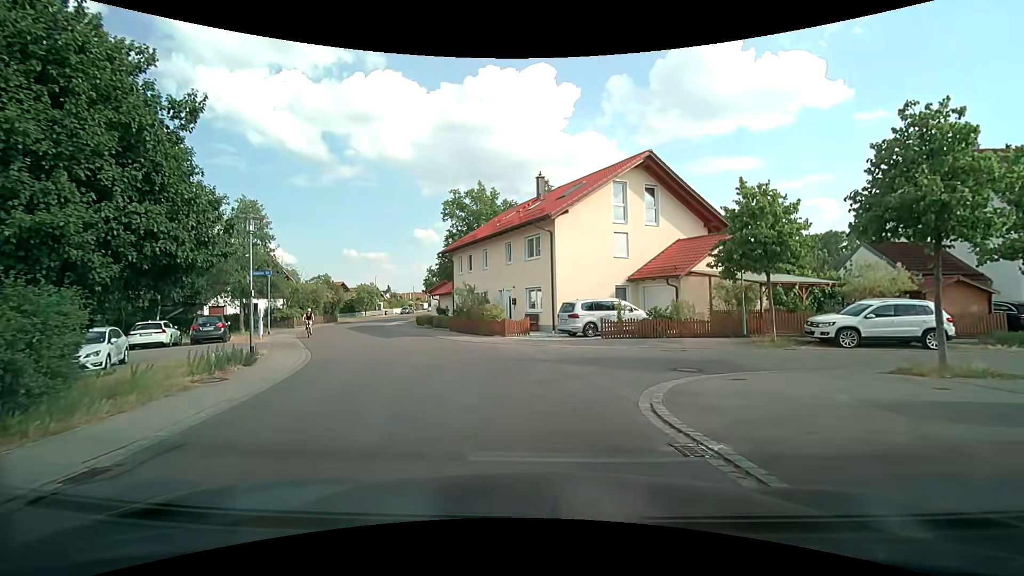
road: residential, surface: asphalt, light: Day
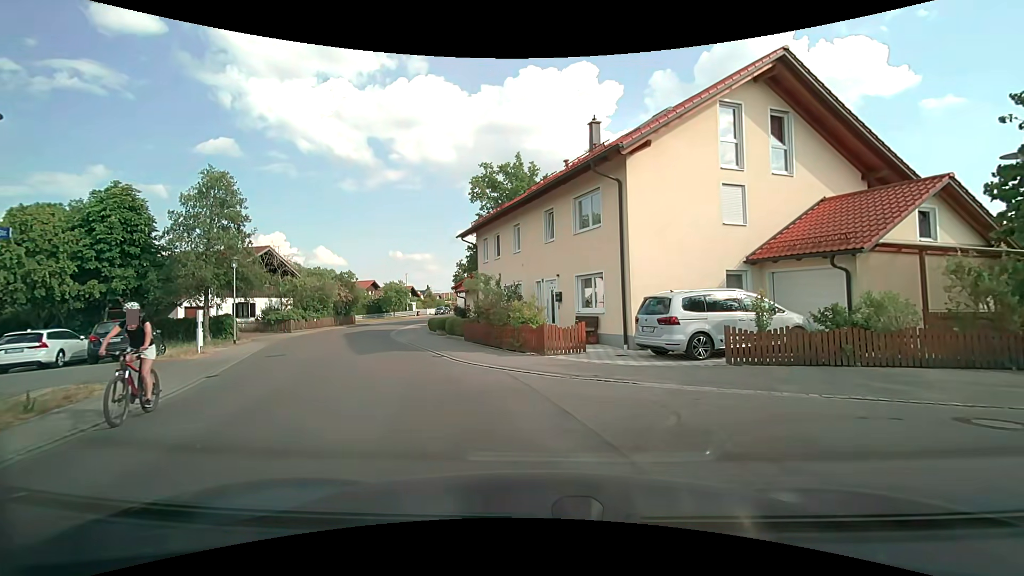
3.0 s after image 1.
(-0.3, +9.7) m; -5°
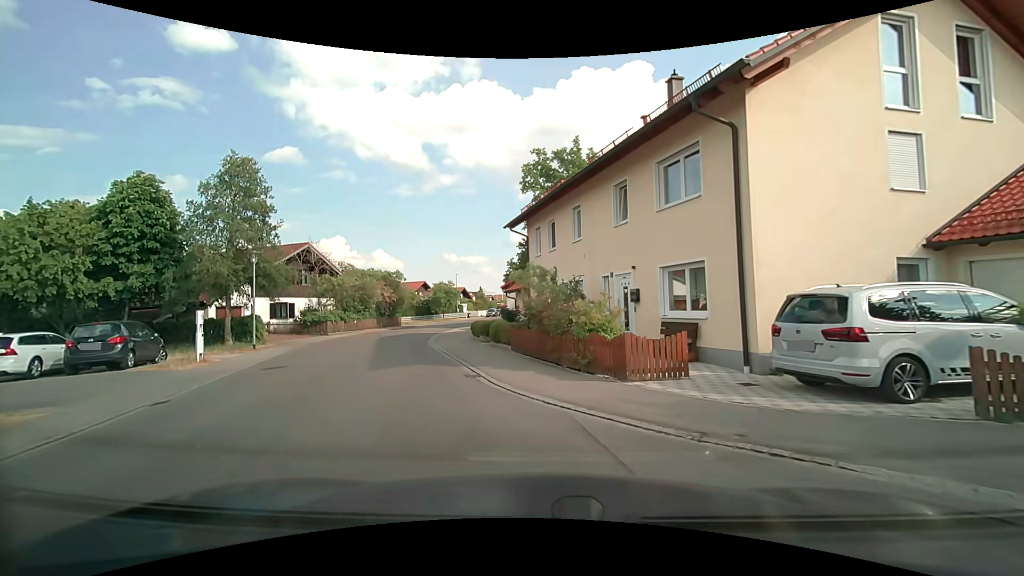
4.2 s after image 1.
(-0.2, +4.5) m; -5°
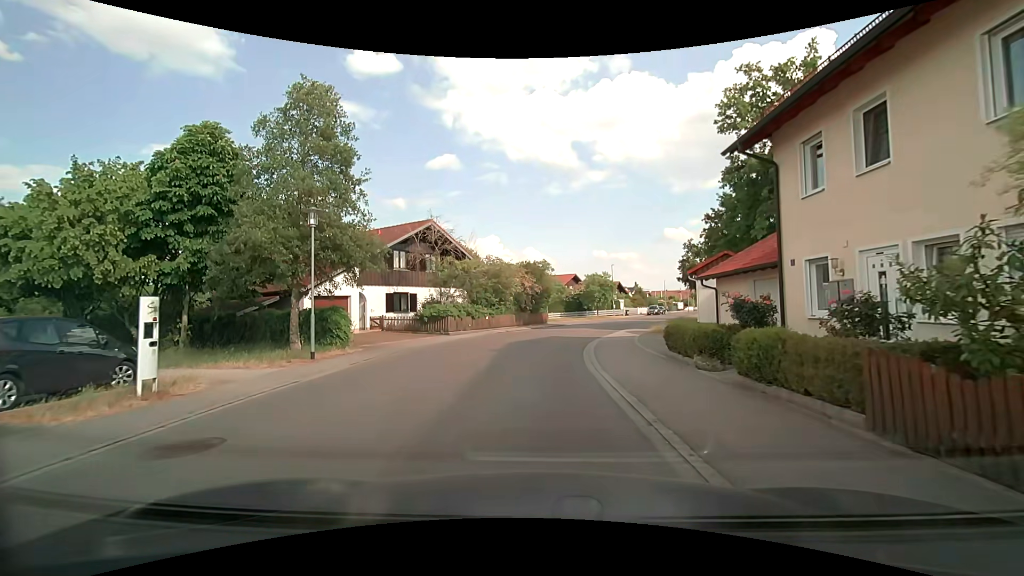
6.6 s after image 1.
(-2.0, +10.9) m; -18°
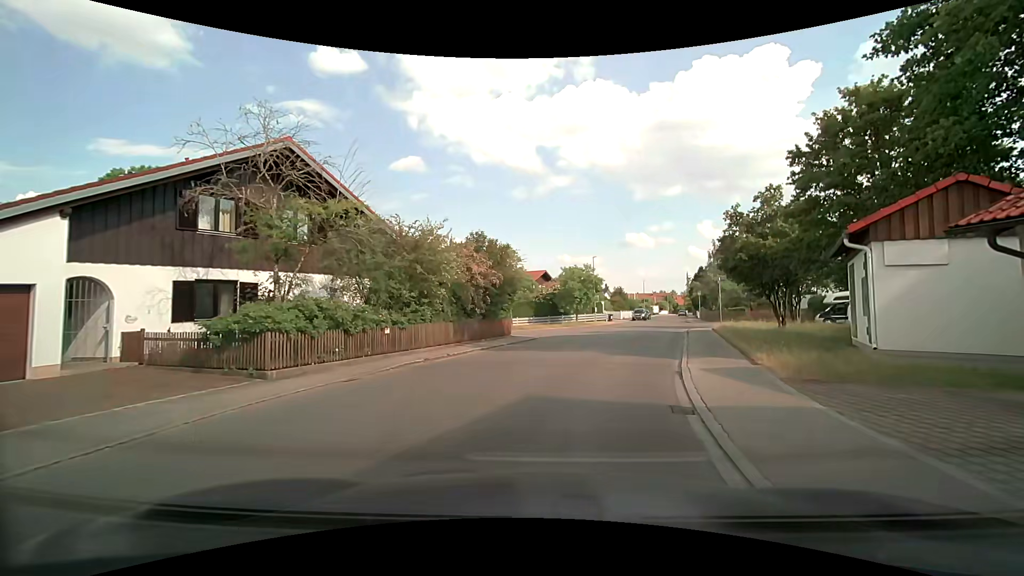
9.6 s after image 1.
(+0.2, +16.2) m; +4°
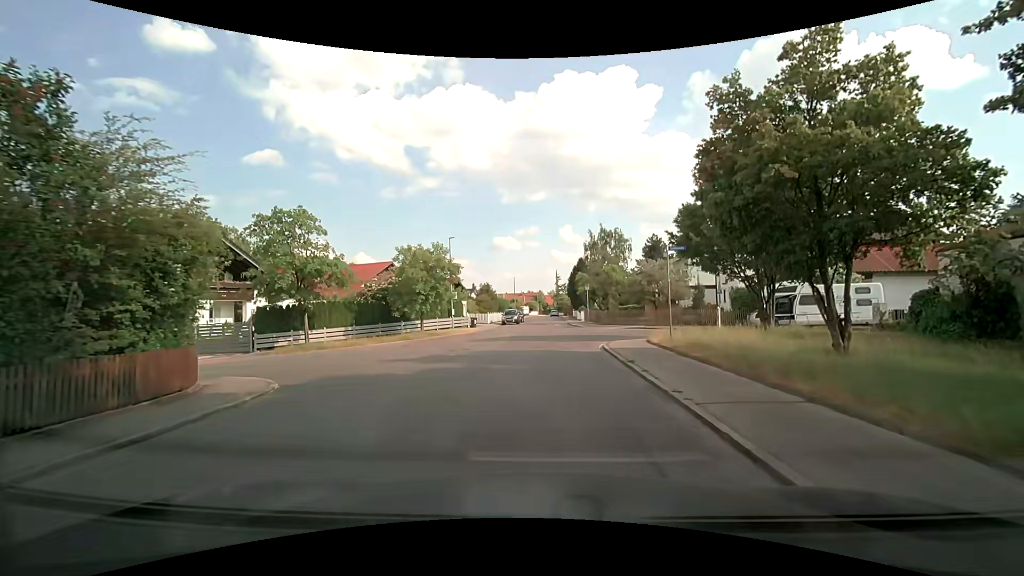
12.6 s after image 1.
(+2.5, +17.0) m; +15°
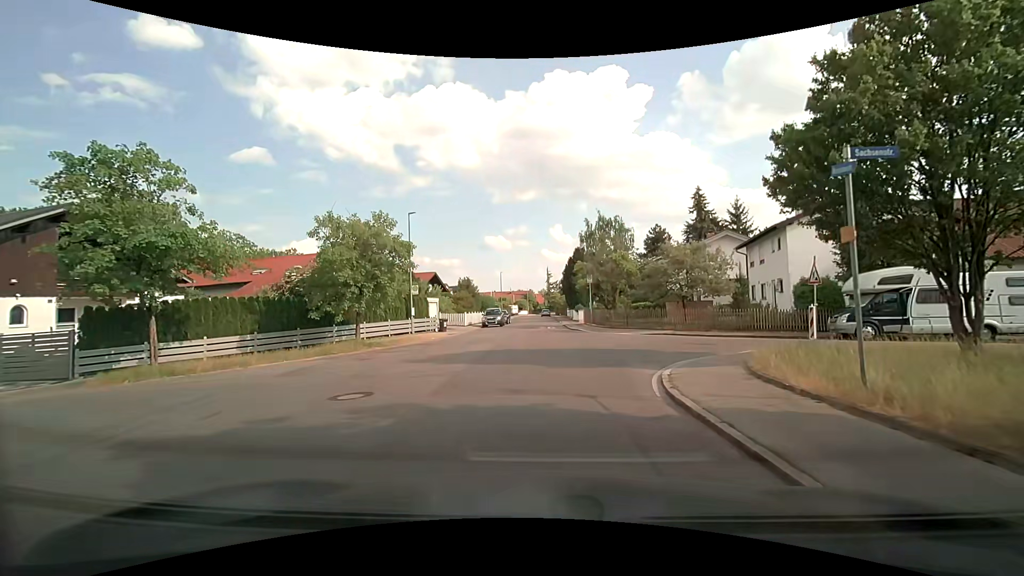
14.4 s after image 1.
(+0.1, +10.0) m; +1°
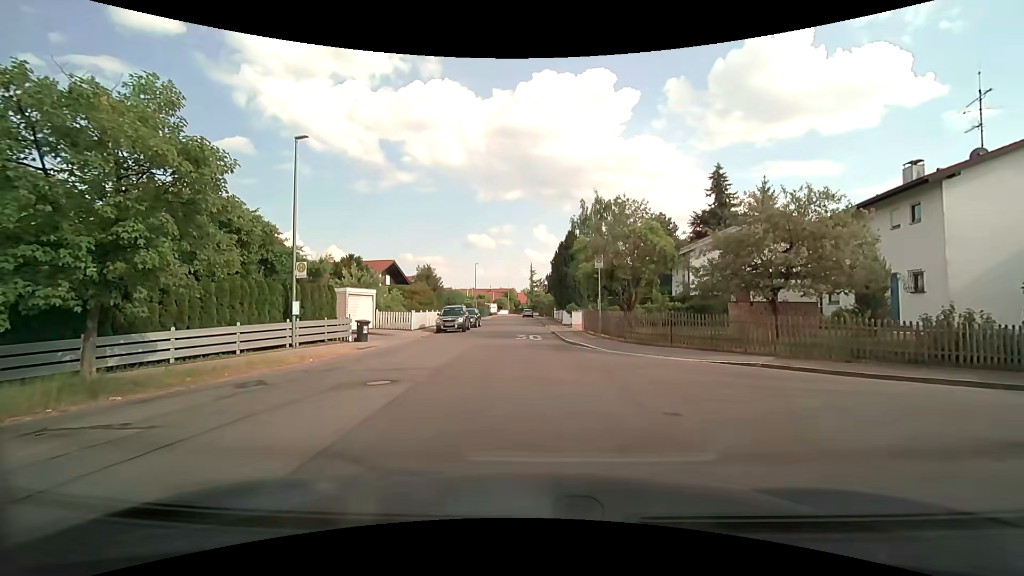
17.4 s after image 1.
(+0.1, +12.8) m; +1°
(0, +10) (0, +20) (-1, +30) (-1, +40) (-1, +50) (-1, +60) (-2, +70) (-3, +80) (-4, +90) (-4, +100) m
